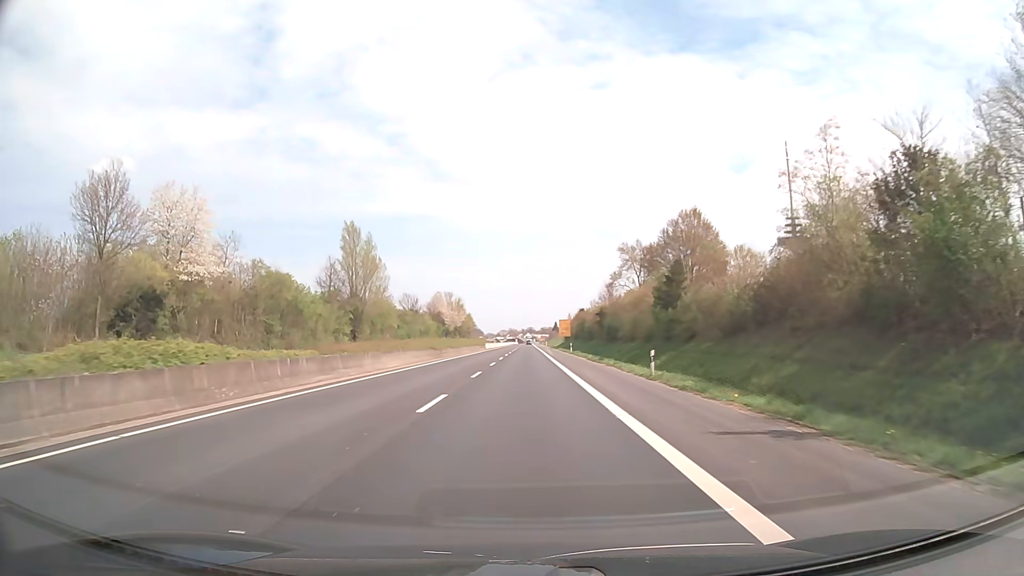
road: trunk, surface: asphalt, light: Day
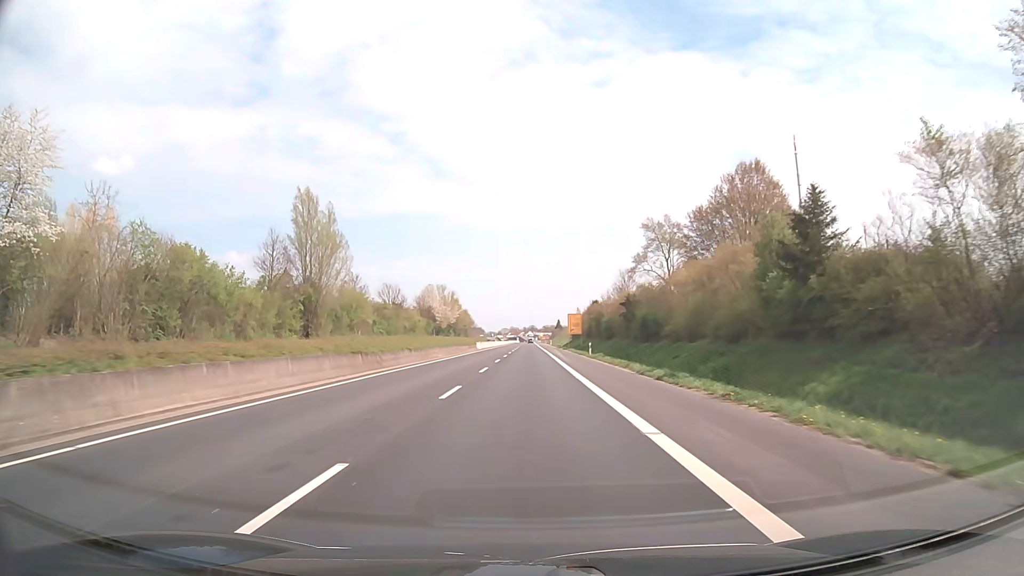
(-0.1, +21.6) m; 0°
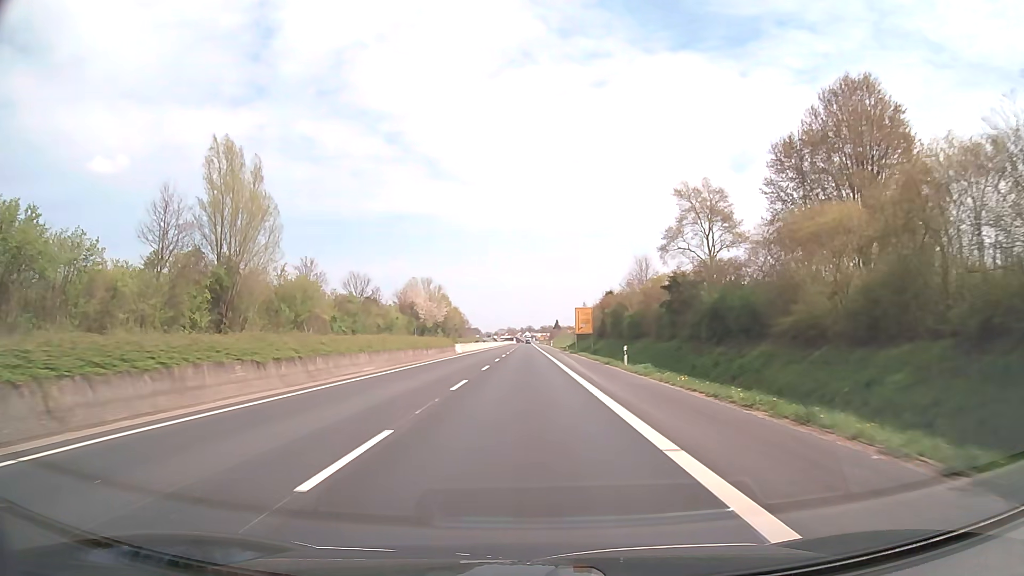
(+0.1, +21.5) m; 0°
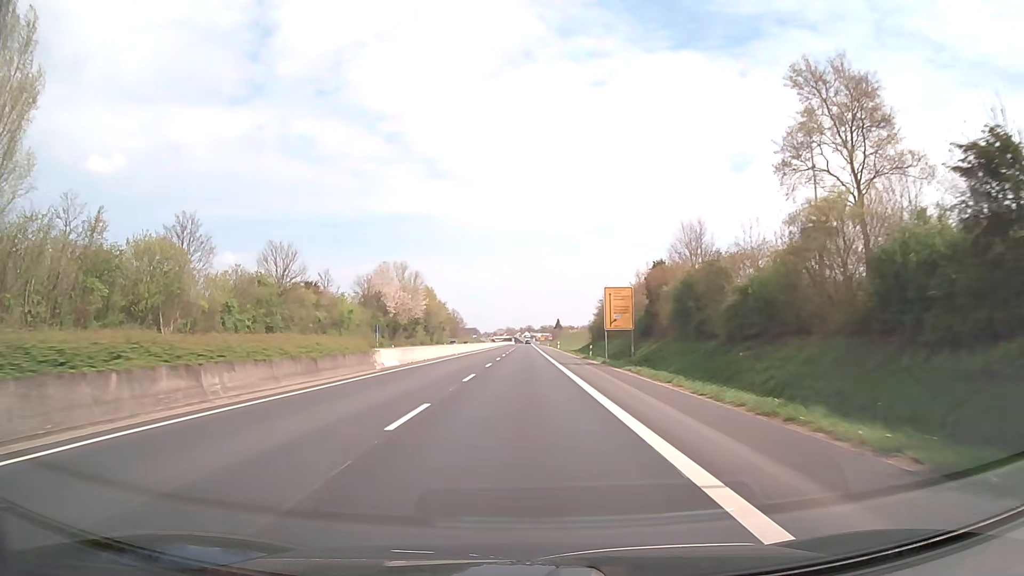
(0.0, +32.3) m; 0°
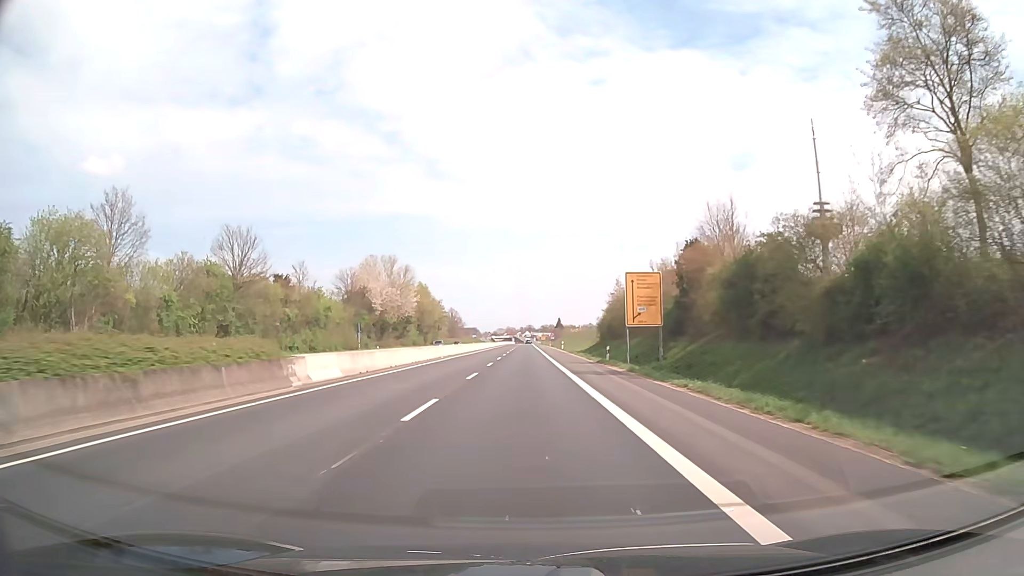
(0.0, +10.7) m; 0°
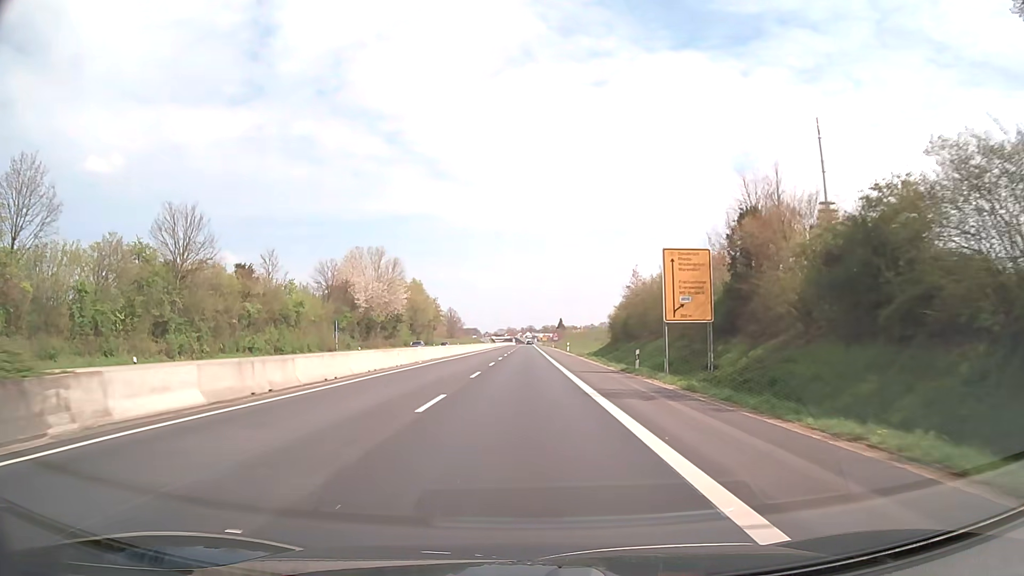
(0.0, +10.7) m; 0°
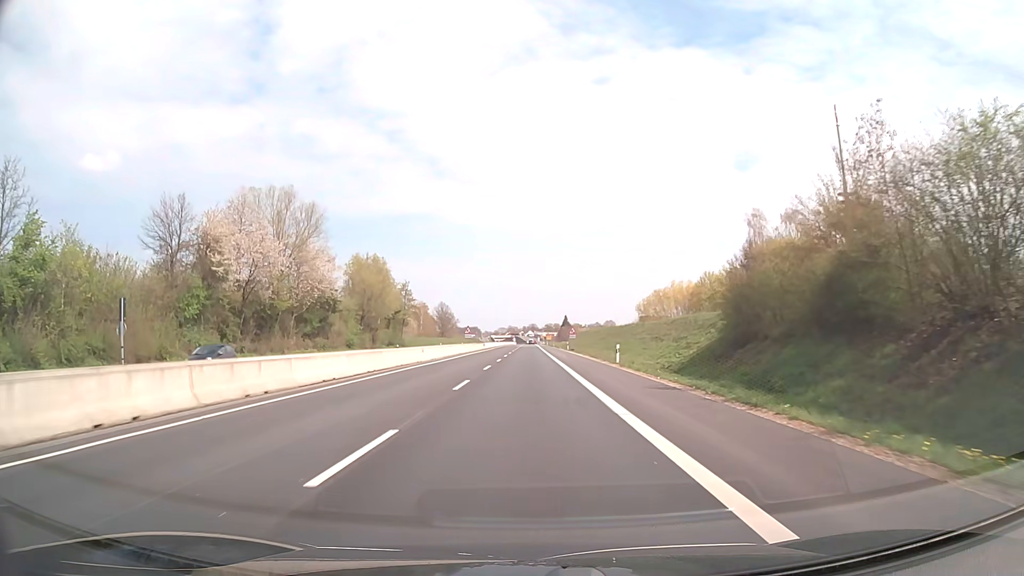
(-0.1, +42.9) m; 0°
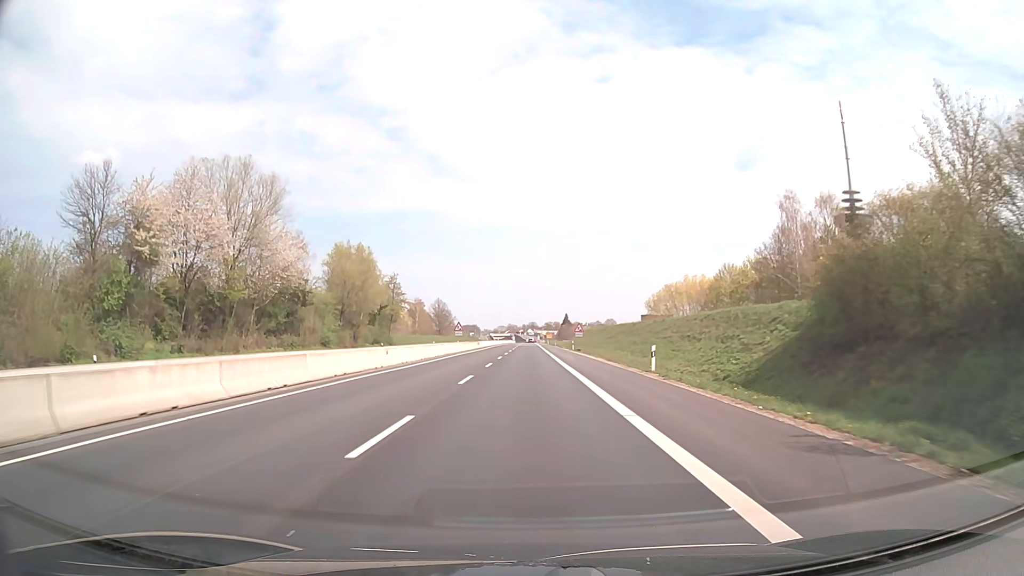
(0.0, +10.7) m; 0°
(0, +10) (0, +20) (0, +30) (0, +40) (0, +50) (0, +60) (+1, +70) (+1, +80) (+1, +90) (+1, +100) m
